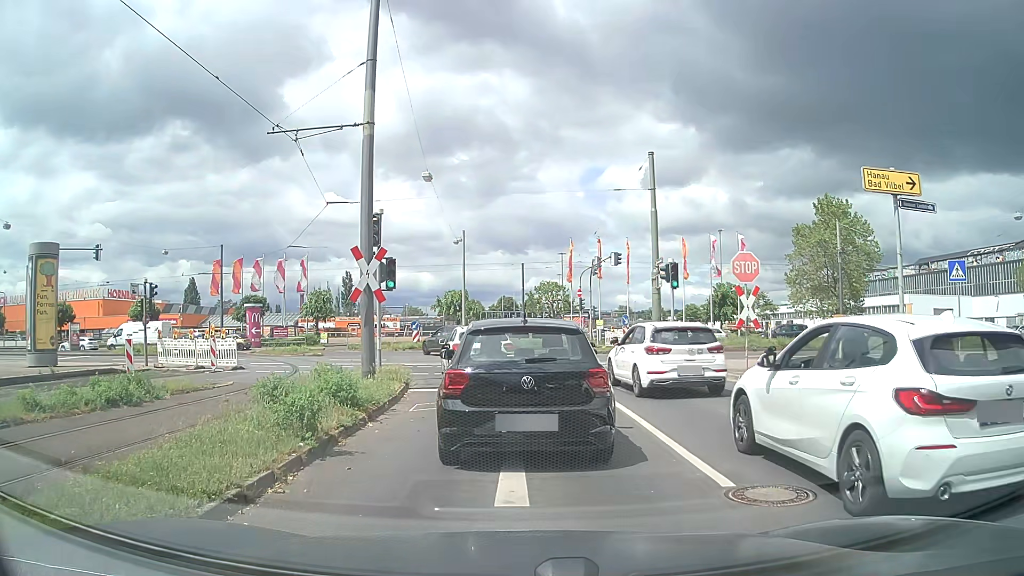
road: secondary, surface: asphalt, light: Day
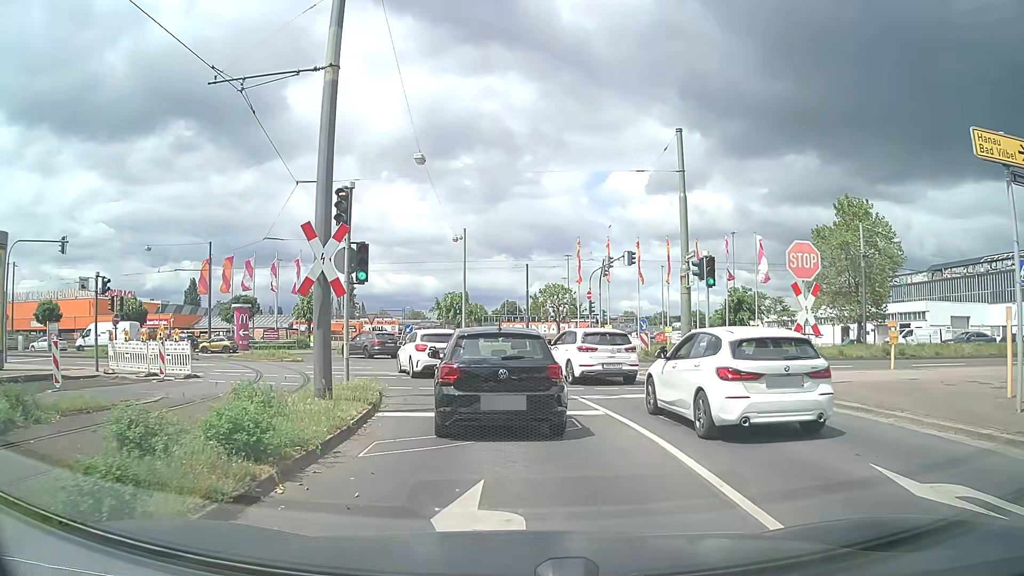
(0.0, +4.2) m; 0°
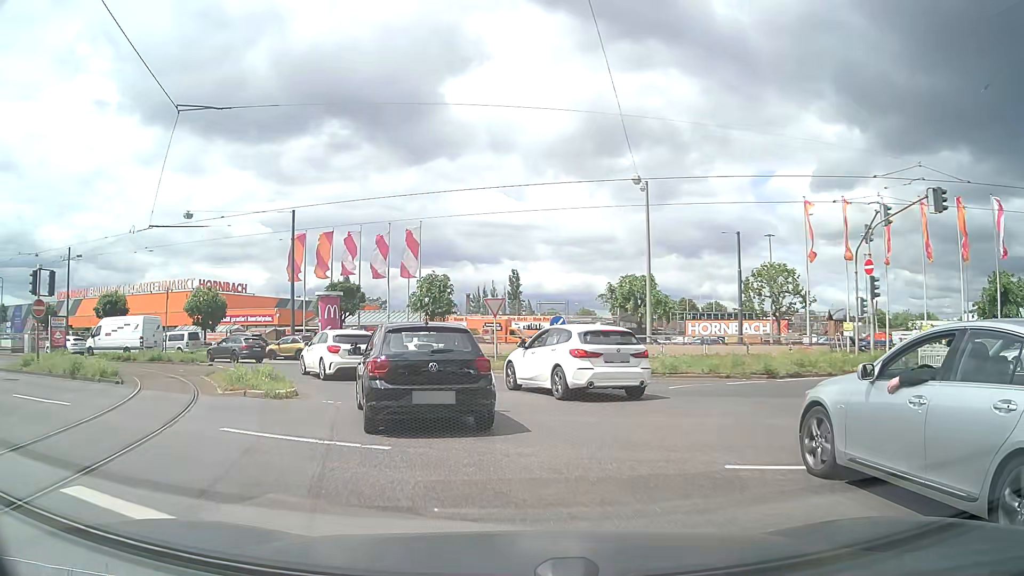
(-1.9, +18.9) m; -15°
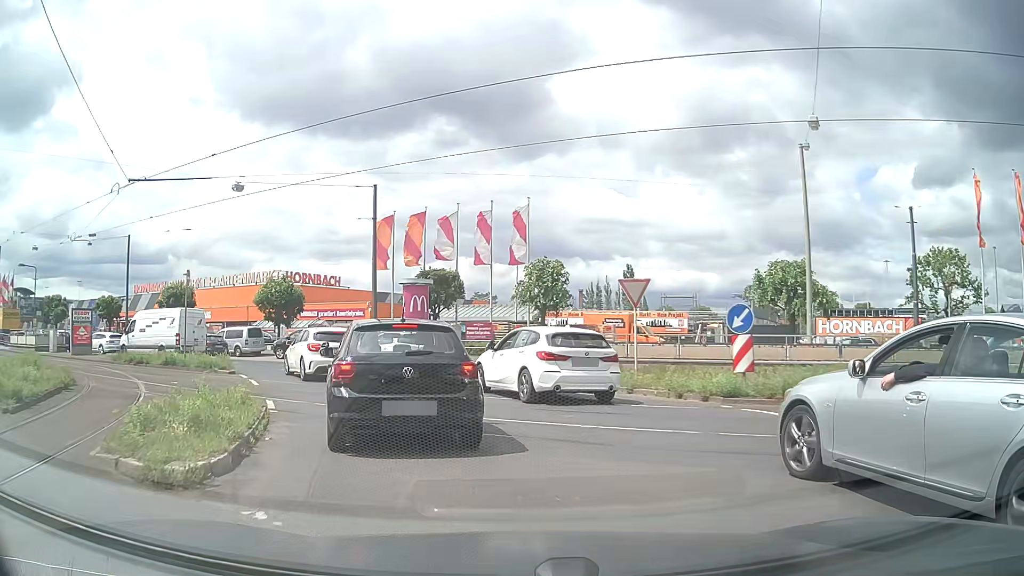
(-0.7, +8.2) m; -9°
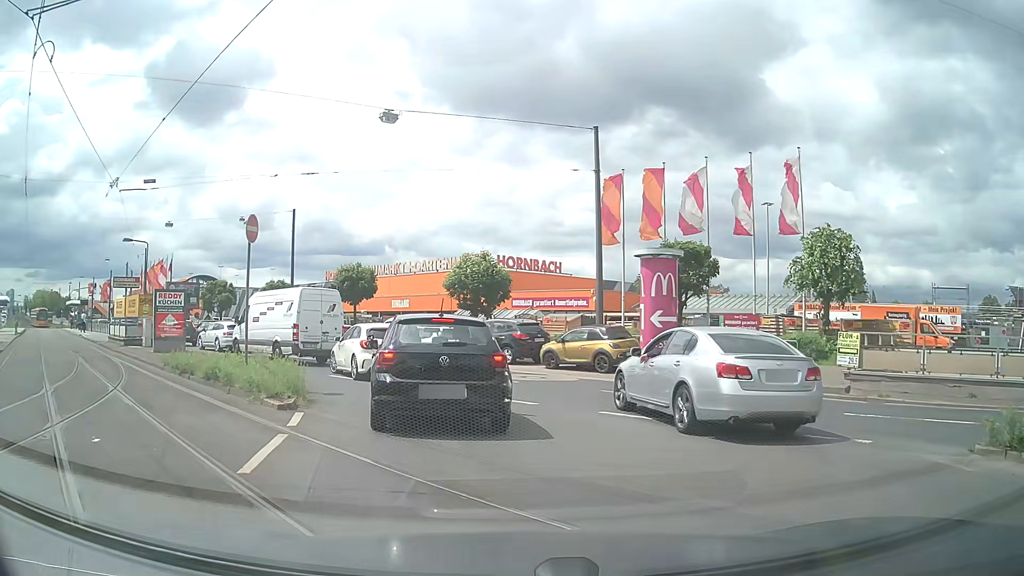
(-1.7, +10.6) m; -19°
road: secondary_link
